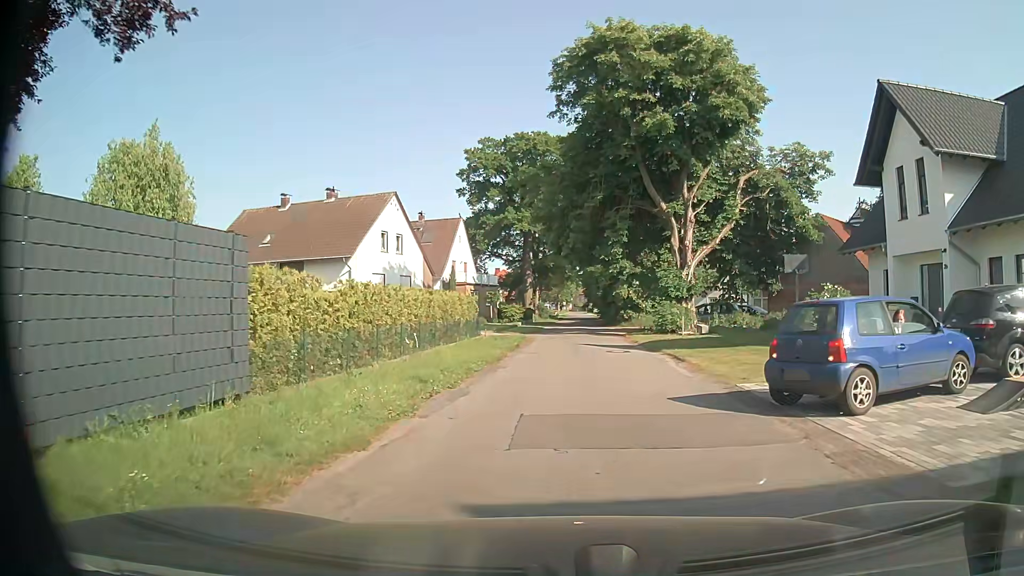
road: unclassified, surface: asphalt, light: Day
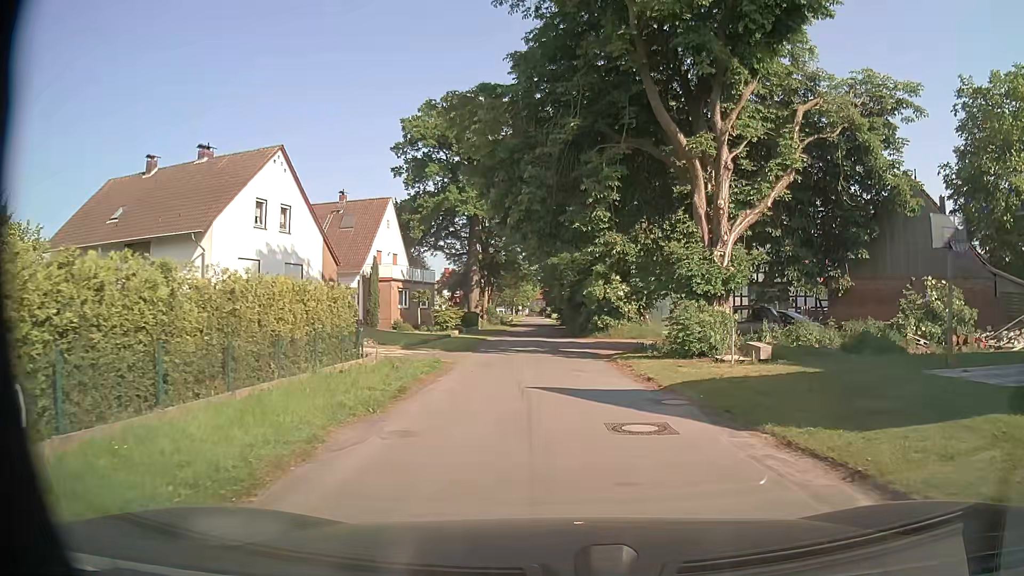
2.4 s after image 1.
(-0.2, +13.9) m; +2°
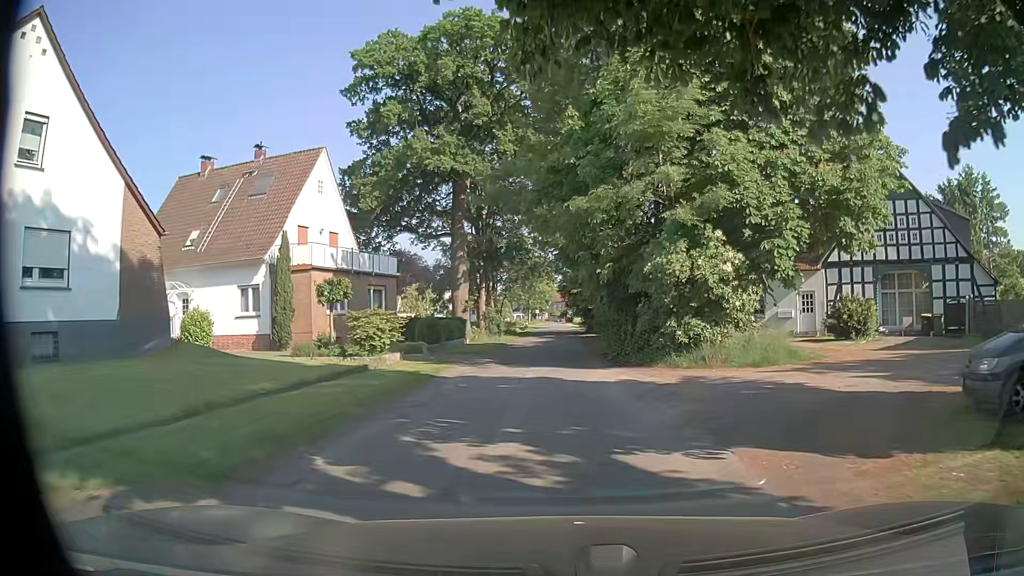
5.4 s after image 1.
(-0.3, +19.3) m; -3°
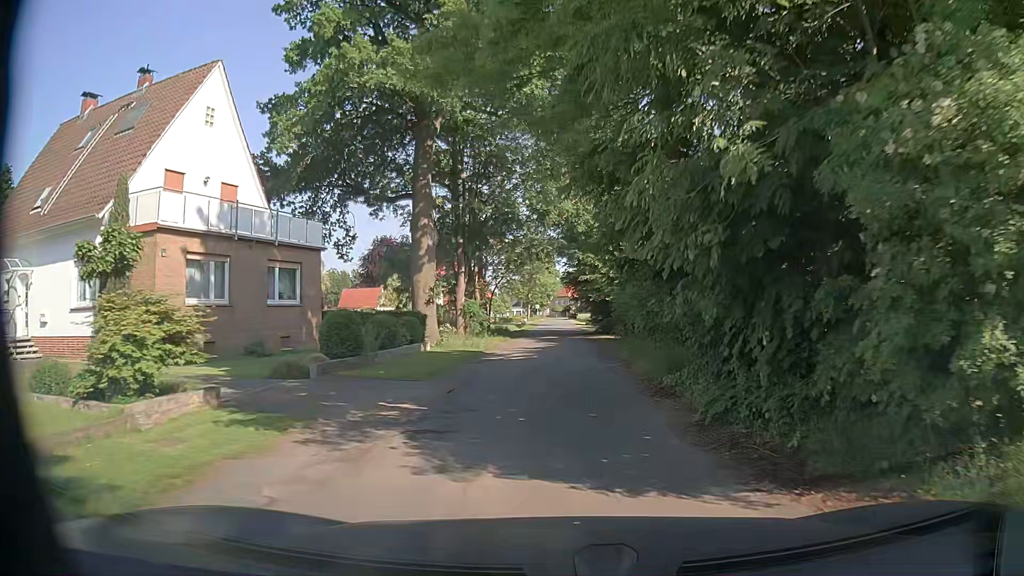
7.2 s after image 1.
(+0.2, +12.8) m; +2°
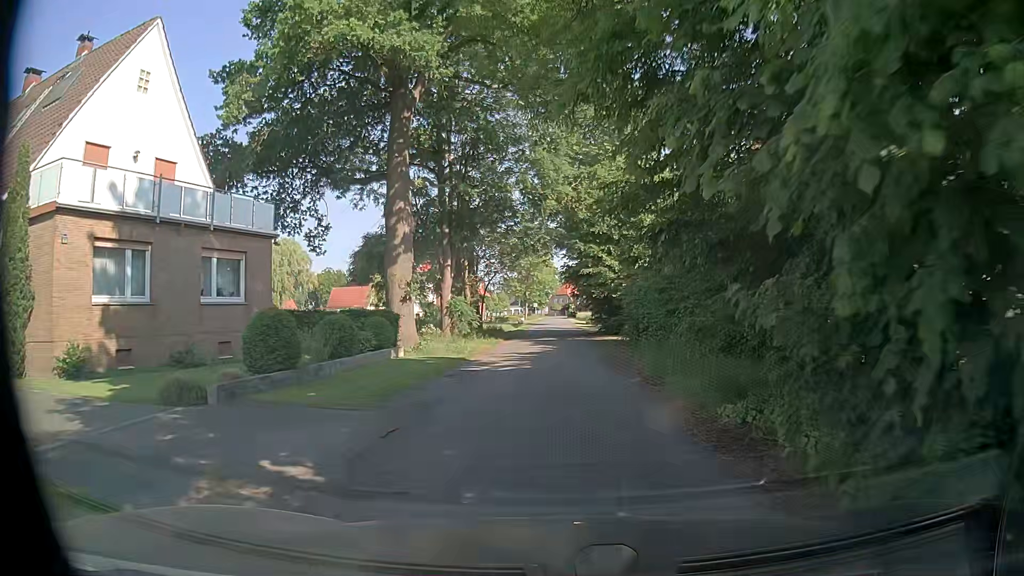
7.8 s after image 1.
(-0.1, +4.4) m; 0°
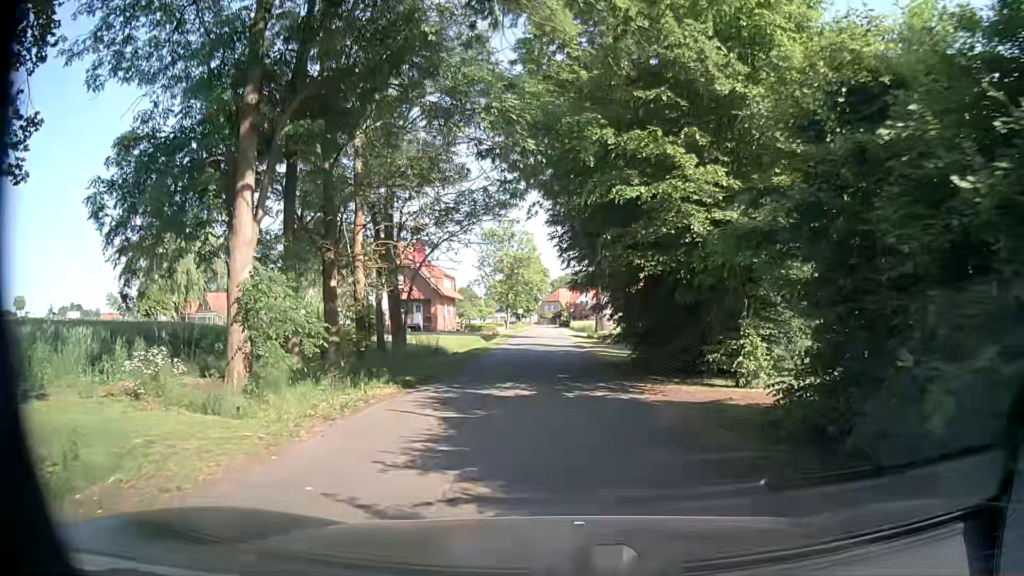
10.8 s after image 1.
(+0.1, +22.0) m; 0°
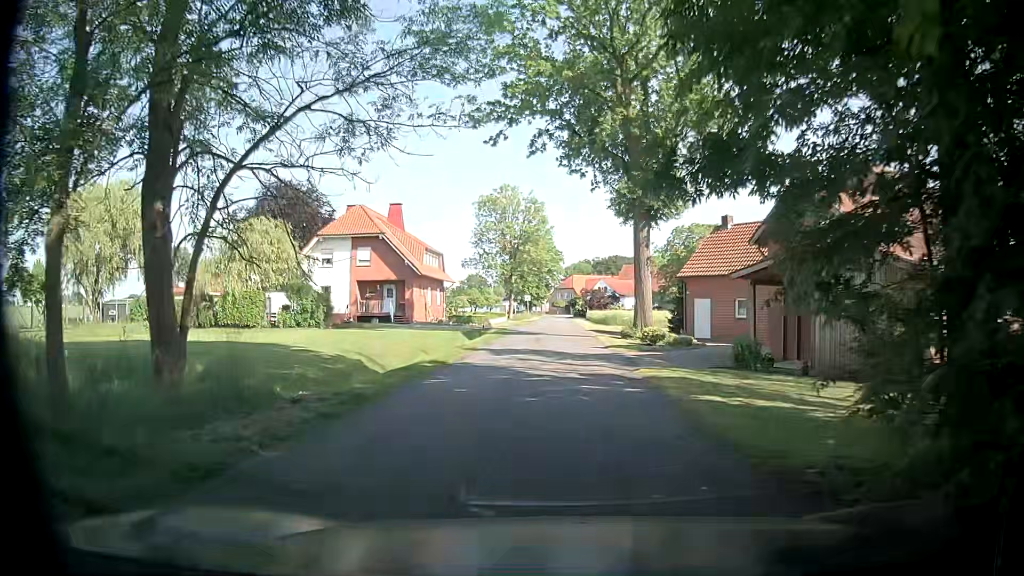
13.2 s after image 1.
(+0.1, +17.1) m; 0°
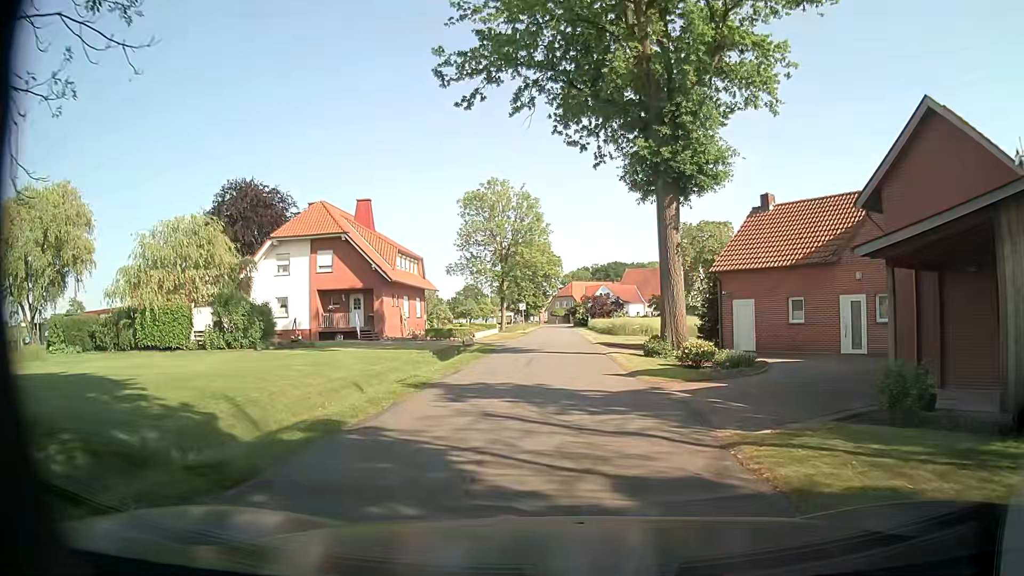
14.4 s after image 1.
(-0.1, +8.6) m; 0°
(0, +10) (0, +20) (0, +30) (0, +40) (+1, +50) (+1, +60) (+1, +70) (+1, +80) (+1, +90) (0, +100) m
